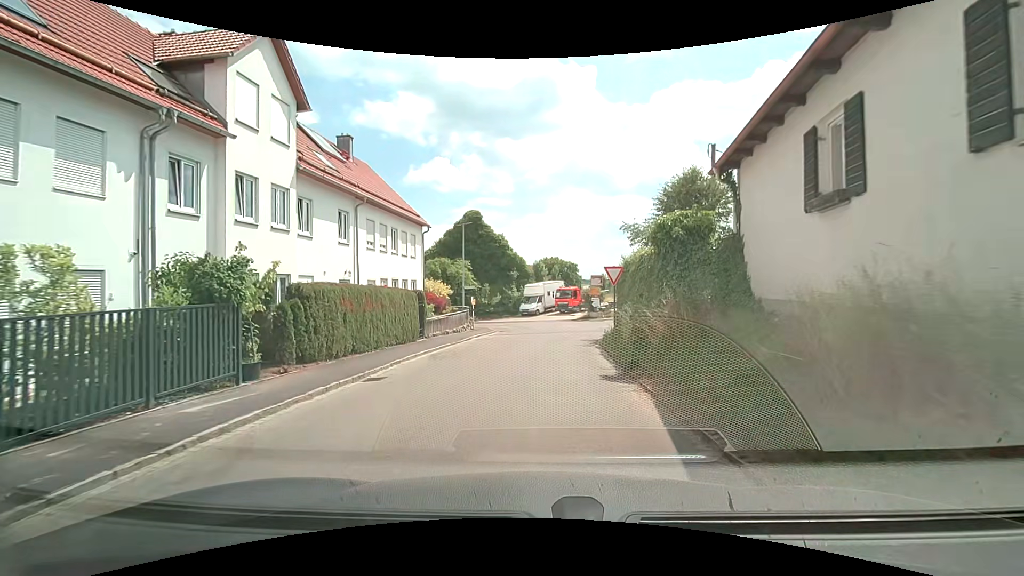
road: unclassified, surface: asphalt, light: Day
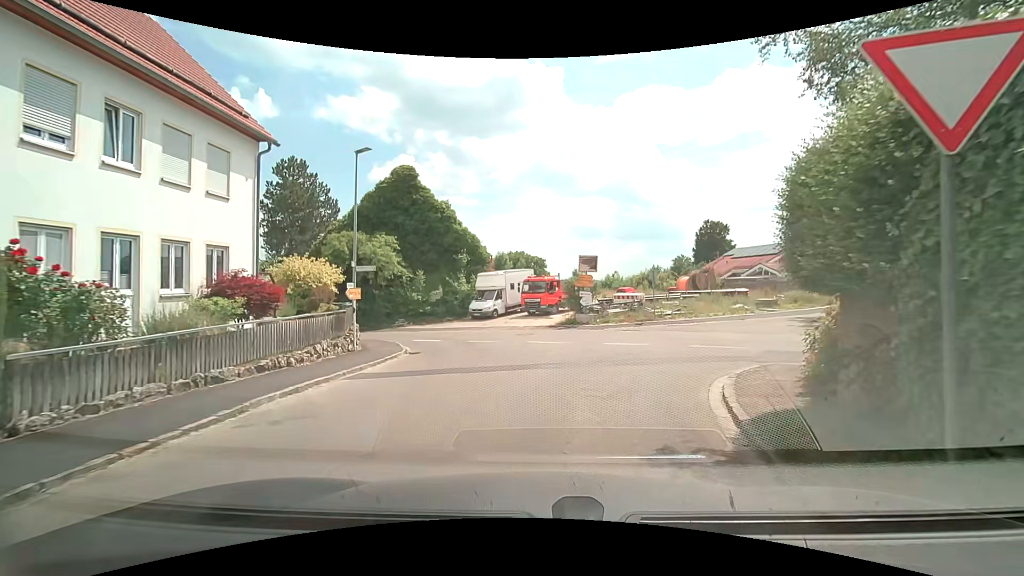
(+0.3, +16.6) m; +3°
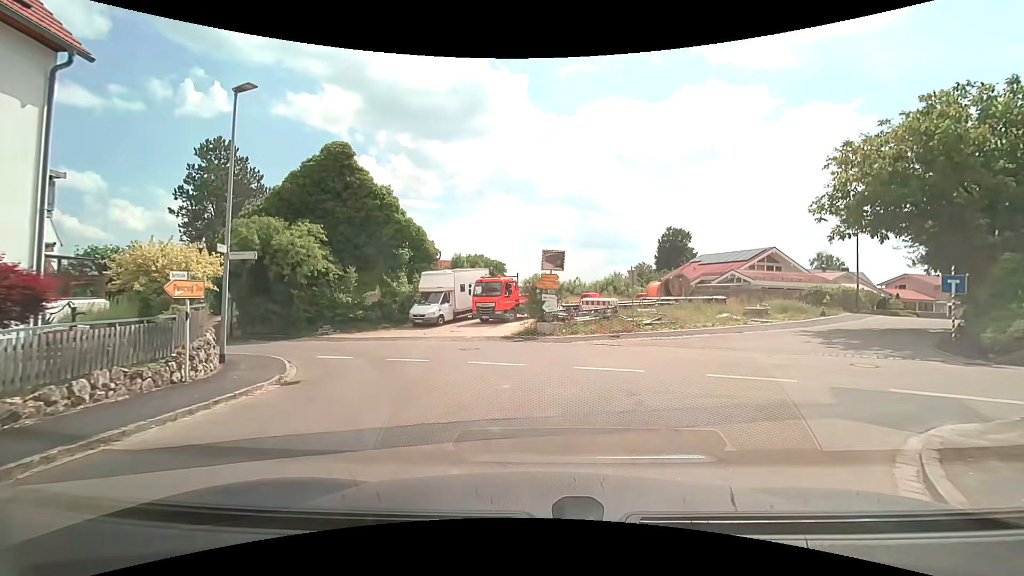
(+0.2, +5.4) m; +4°
(+1, +10) (-2, +19) (-10, +24) (-19, +29) (-28, +34) (-35, +41) (-41, +49) (-45, +58) (-47, +68) (-49, +78) m
